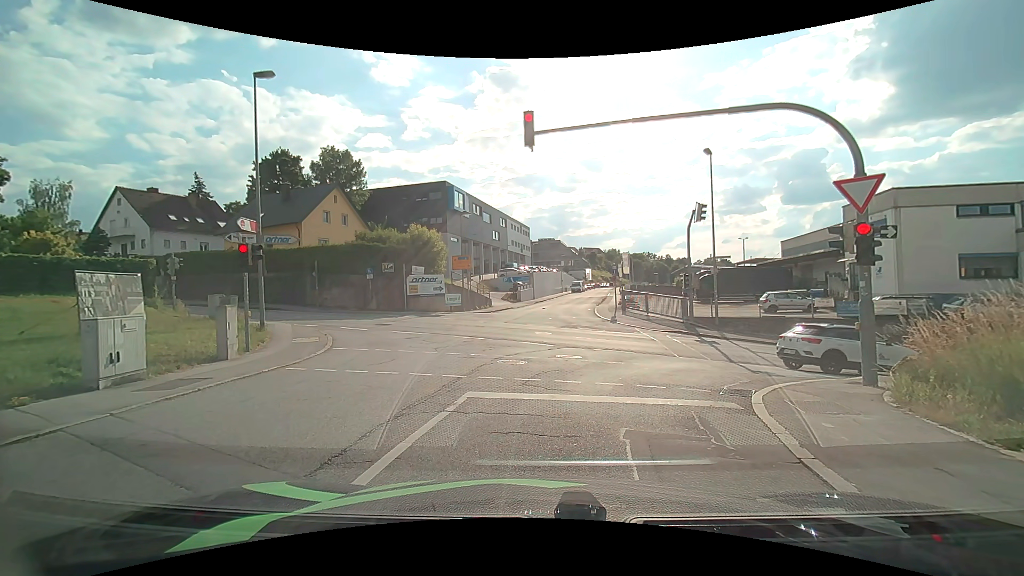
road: residential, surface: asphalt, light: Day
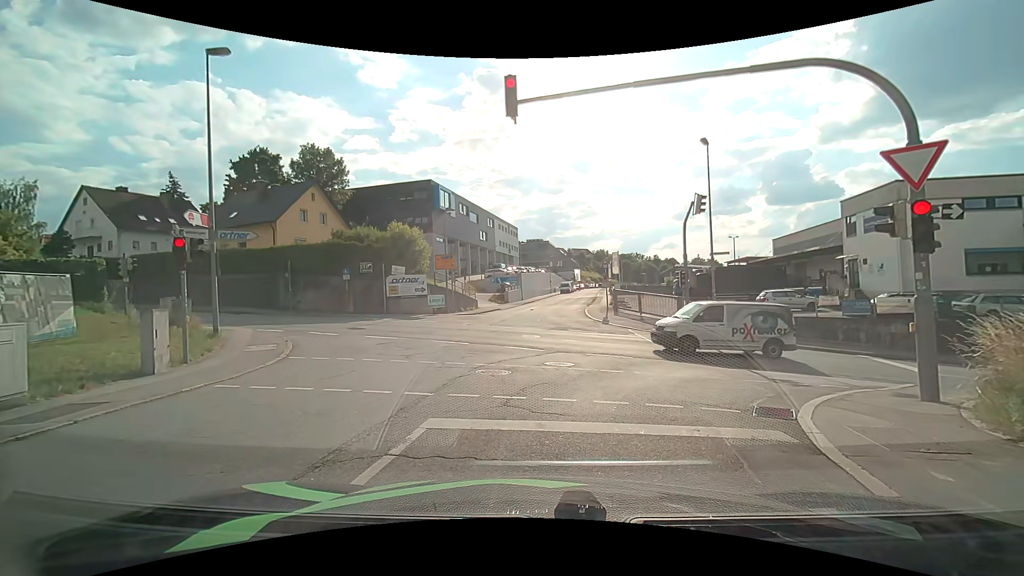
(0.0, +1.9) m; 0°
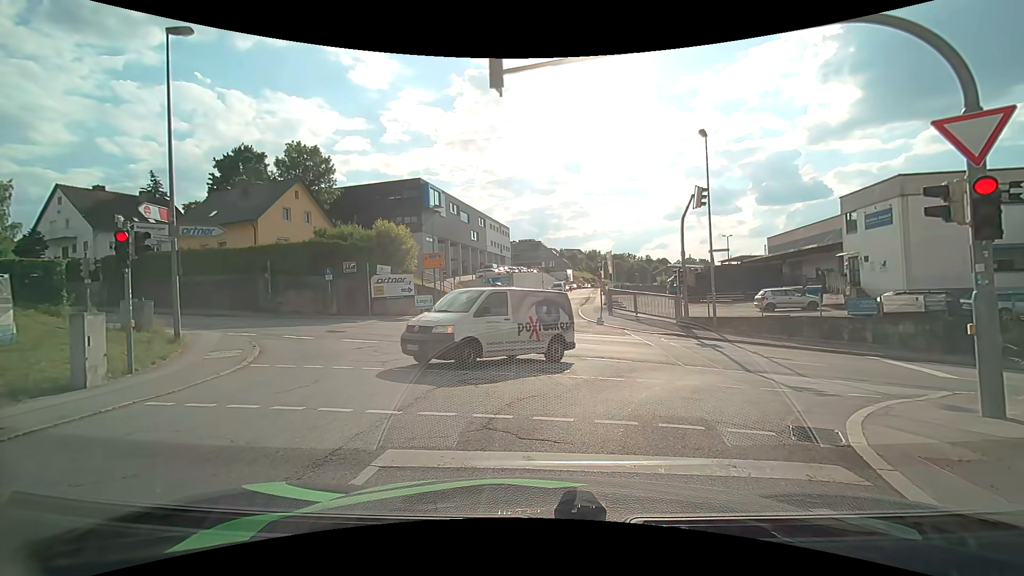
(0.0, +1.3) m; 0°
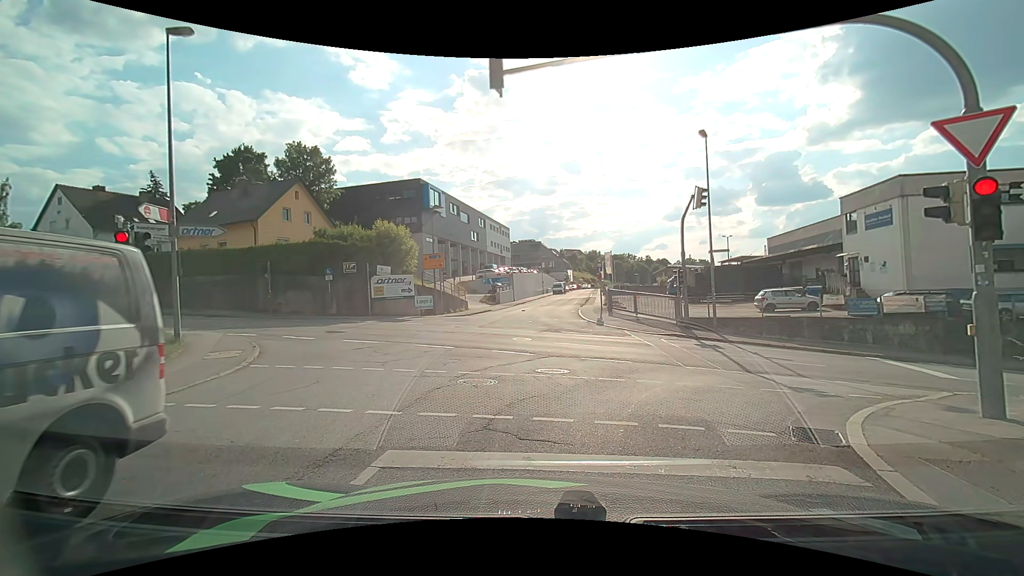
(0.0, +0.1) m; 0°
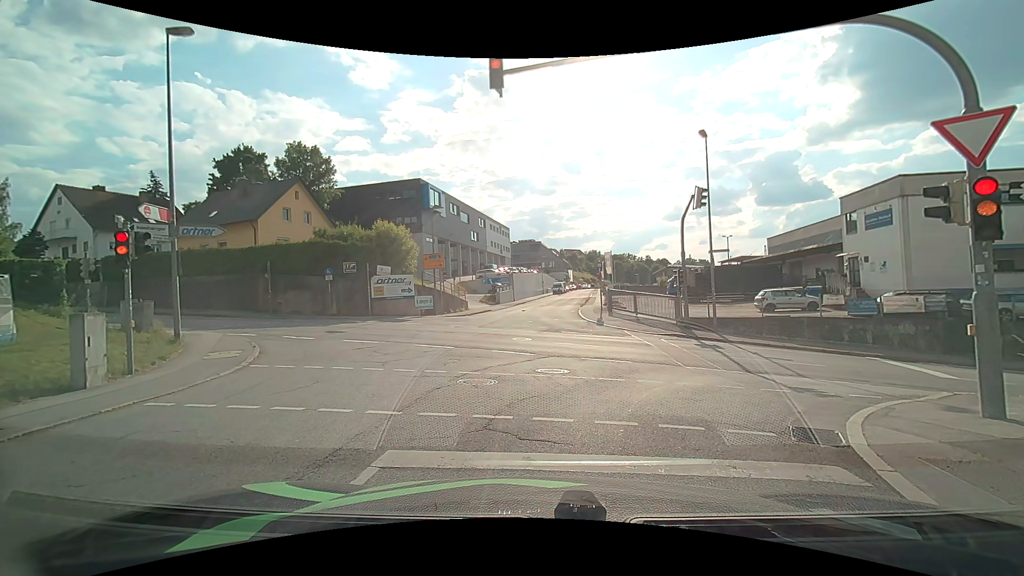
(0.0, 0.0) m; 0°
(+1, +10) (0, +20) (-7, +27) (-16, +31) (-25, +34) (-35, +38) (-44, +41) (-54, +44) (-63, +48) (-72, +52) m
